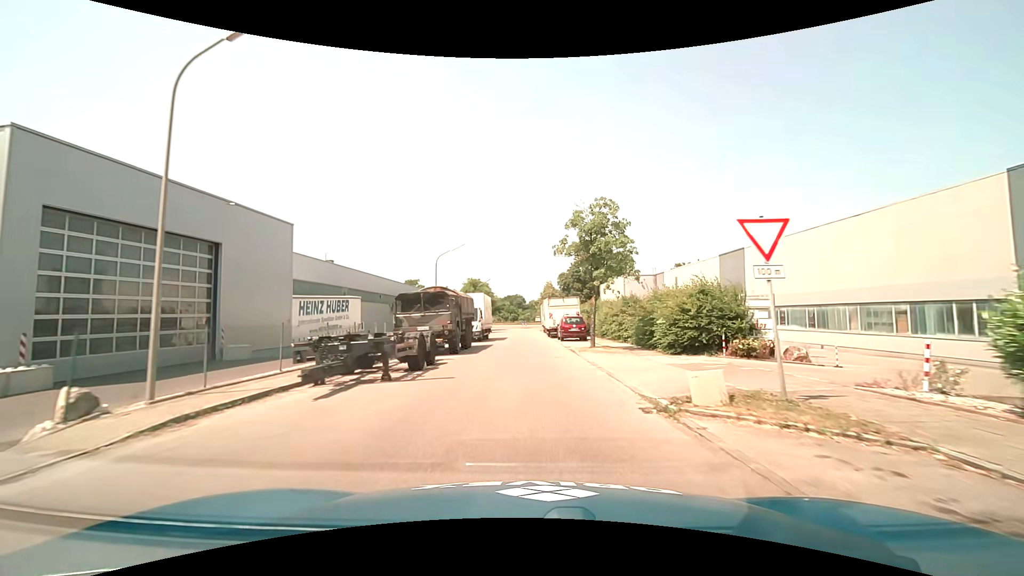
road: tertiary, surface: asphalt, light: Day
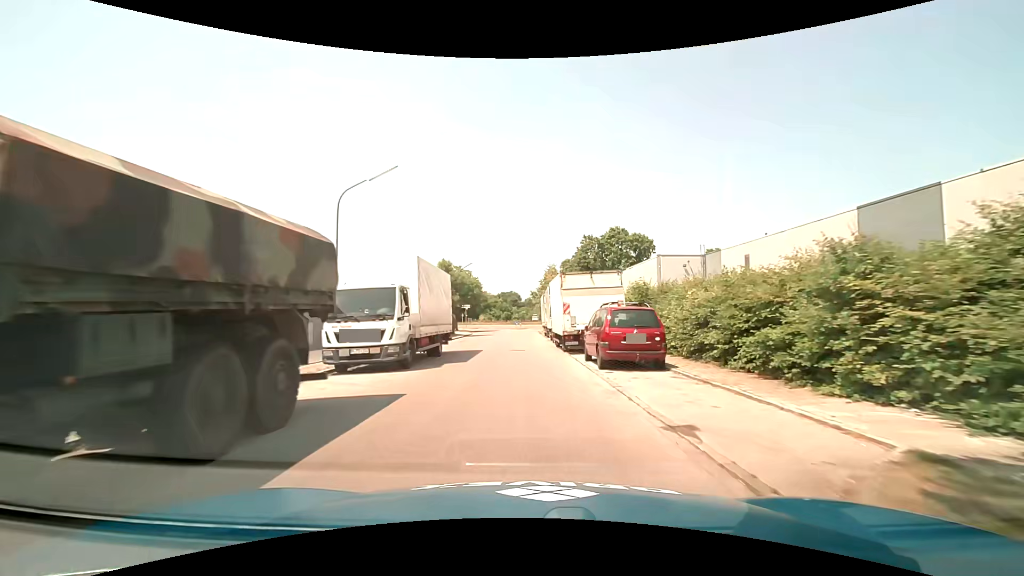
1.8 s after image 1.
(+0.1, +20.4) m; +1°
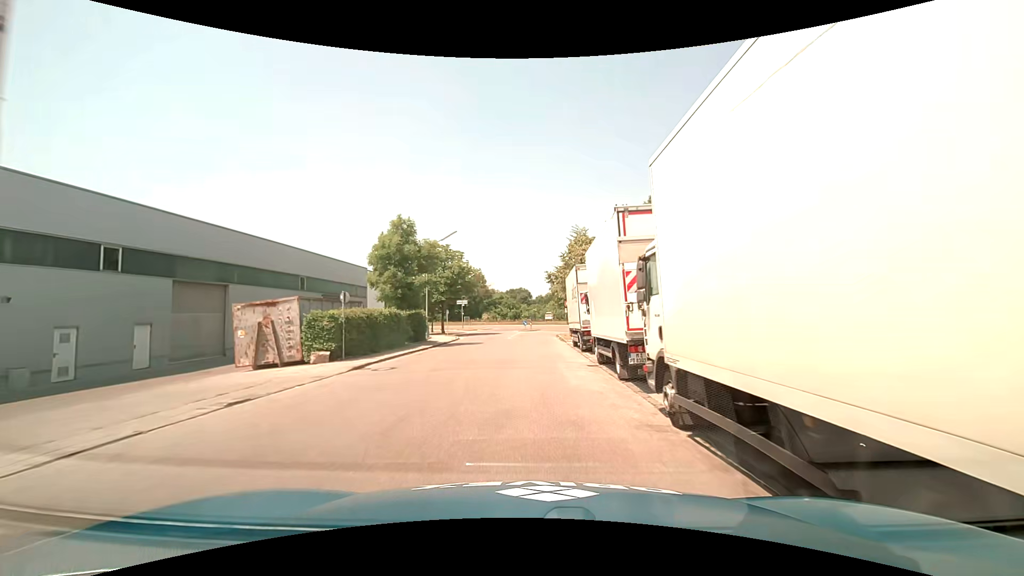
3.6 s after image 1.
(-0.3, +20.1) m; -1°
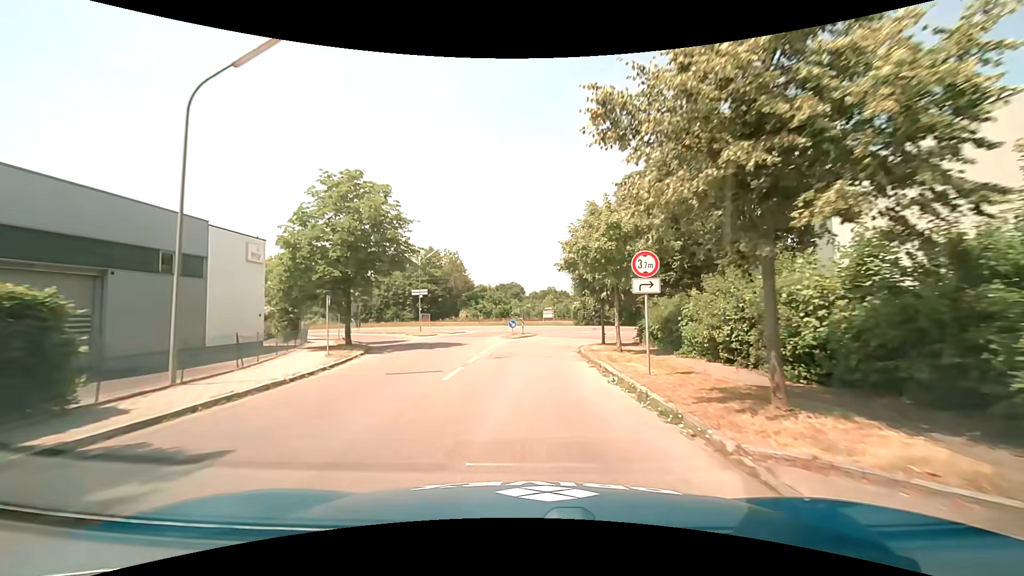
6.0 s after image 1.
(+0.2, +26.0) m; +1°
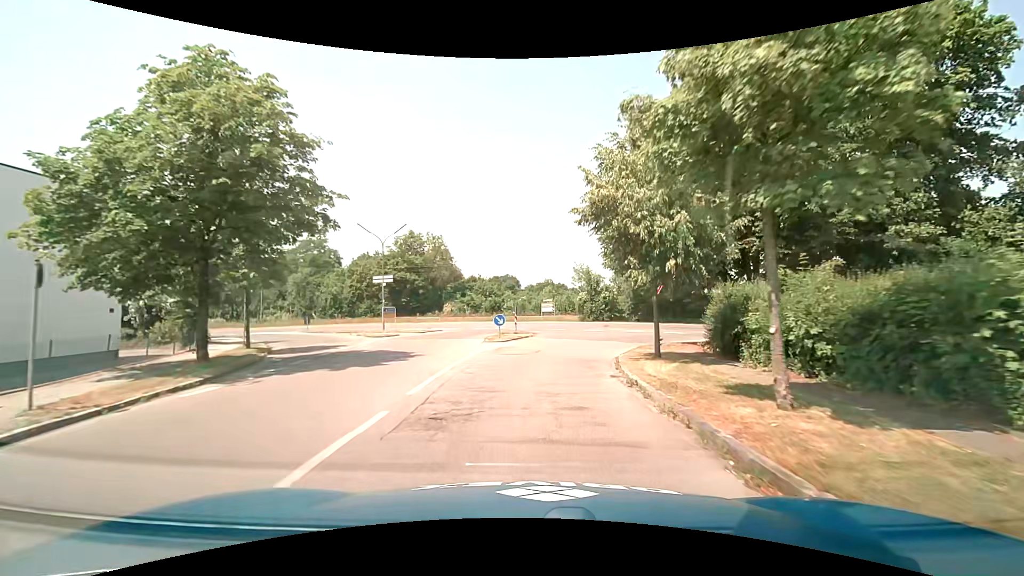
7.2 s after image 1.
(0.0, +11.5) m; 0°
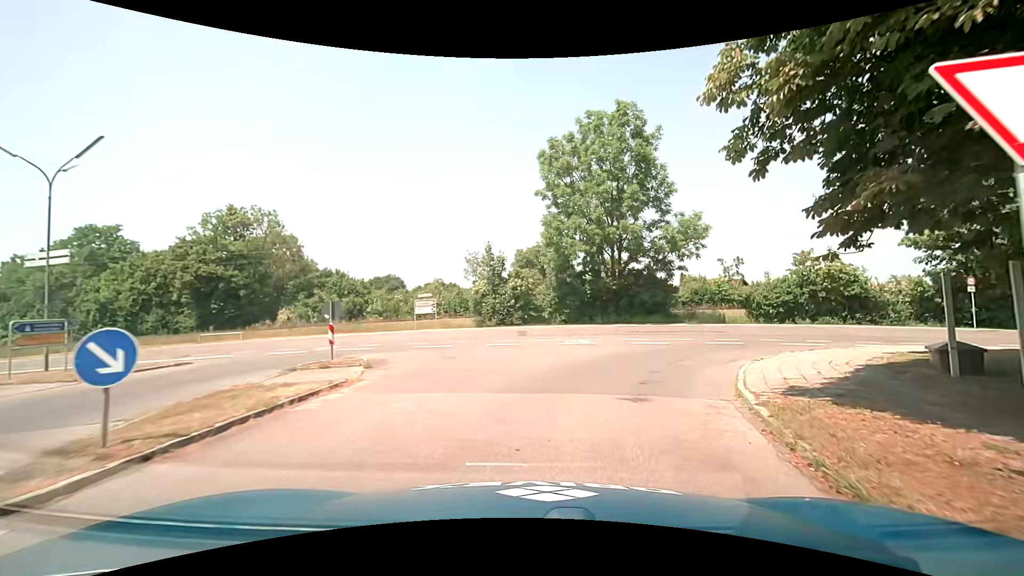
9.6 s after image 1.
(+1.4, +18.9) m; +12°
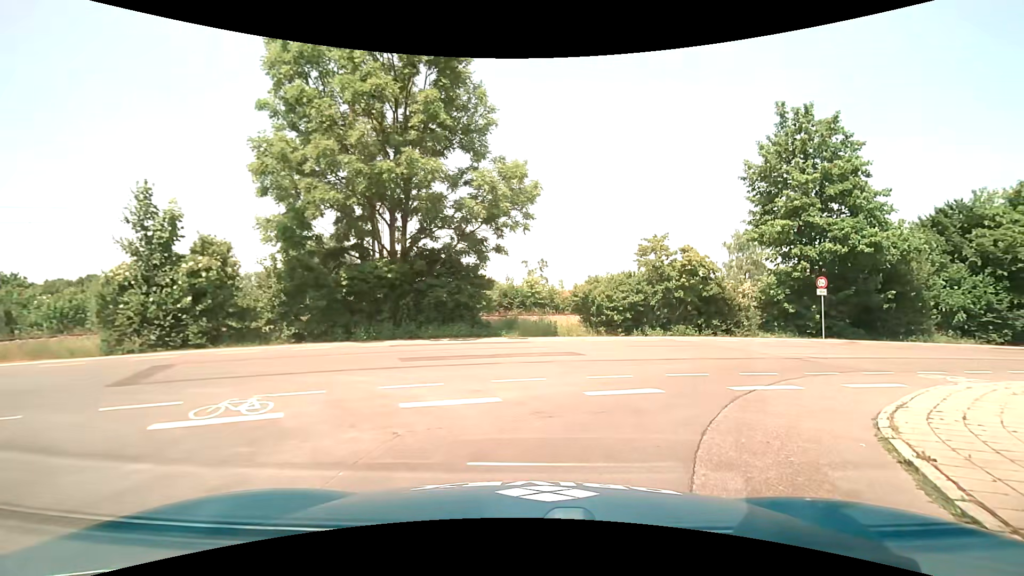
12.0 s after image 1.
(+2.3, +13.3) m; +24°
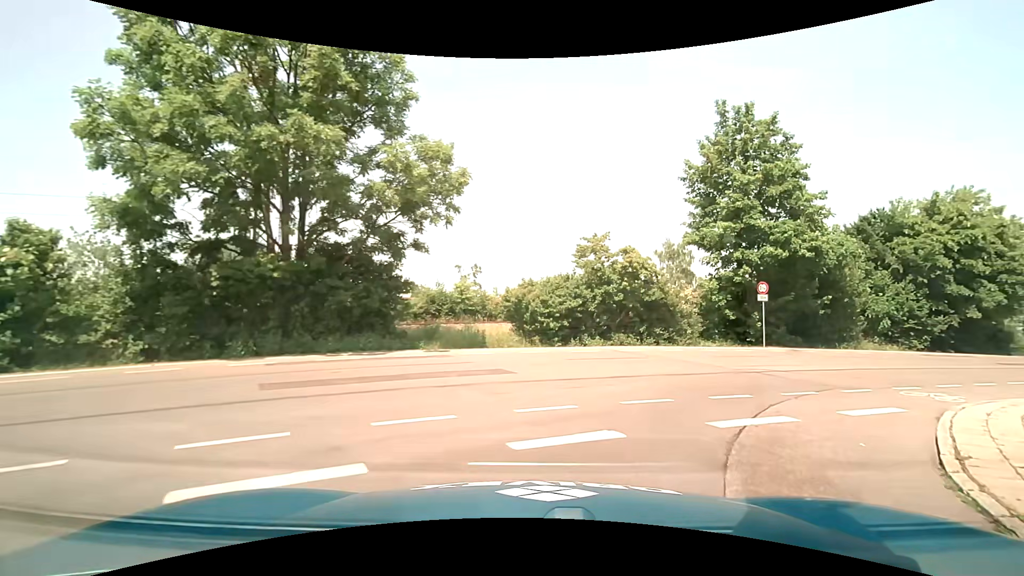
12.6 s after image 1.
(+0.1, +3.0) m; +5°
(+3, +9) (+10, +16) (+19, +21) (+28, +26) (+37, +30) (+46, +35) (+55, +39) (+64, +42) (+74, +46) (+83, +50) m
